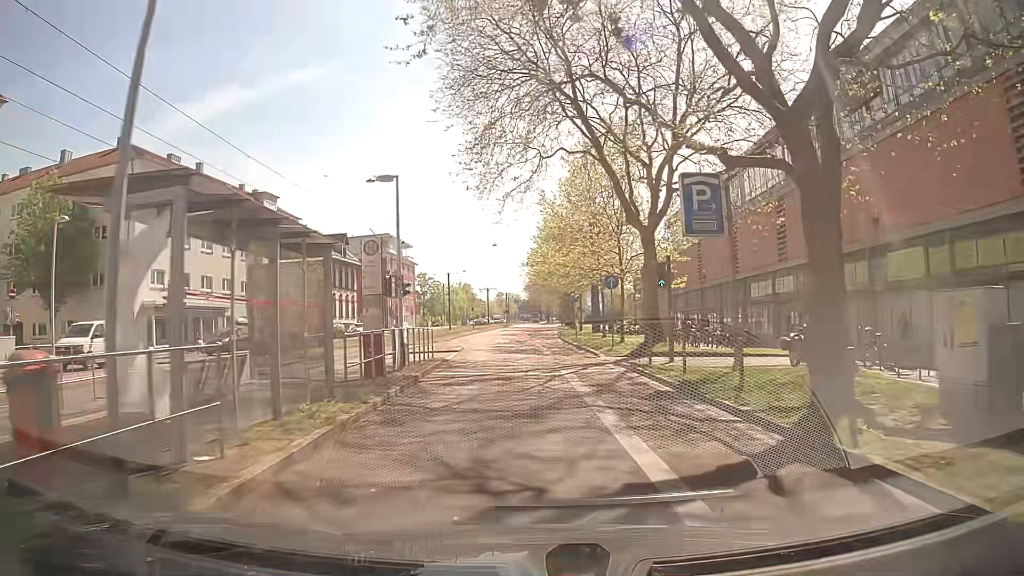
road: secondary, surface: asphalt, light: Day
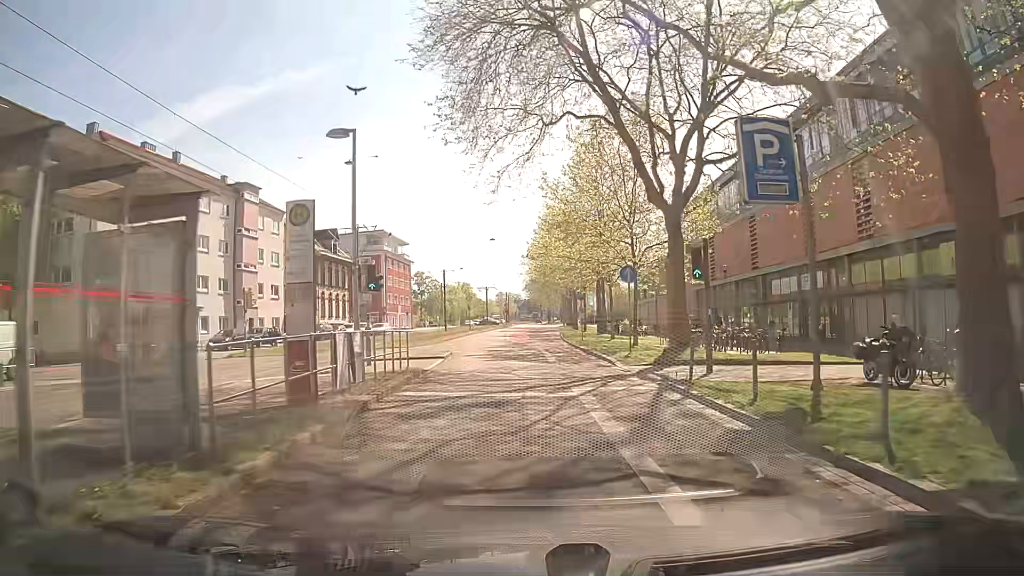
(+0.1, +4.7) m; +1°
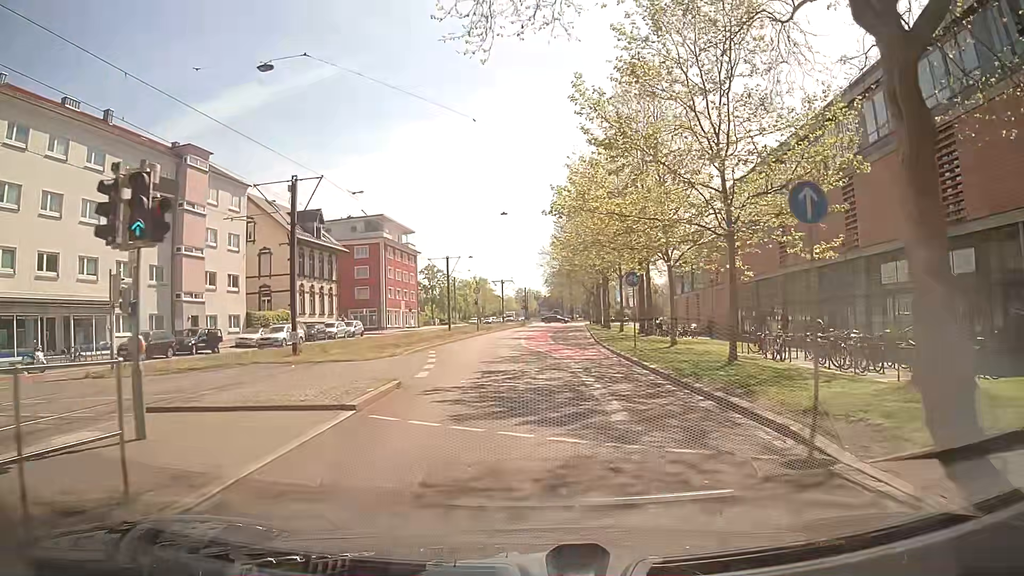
(-0.2, +13.7) m; -2°
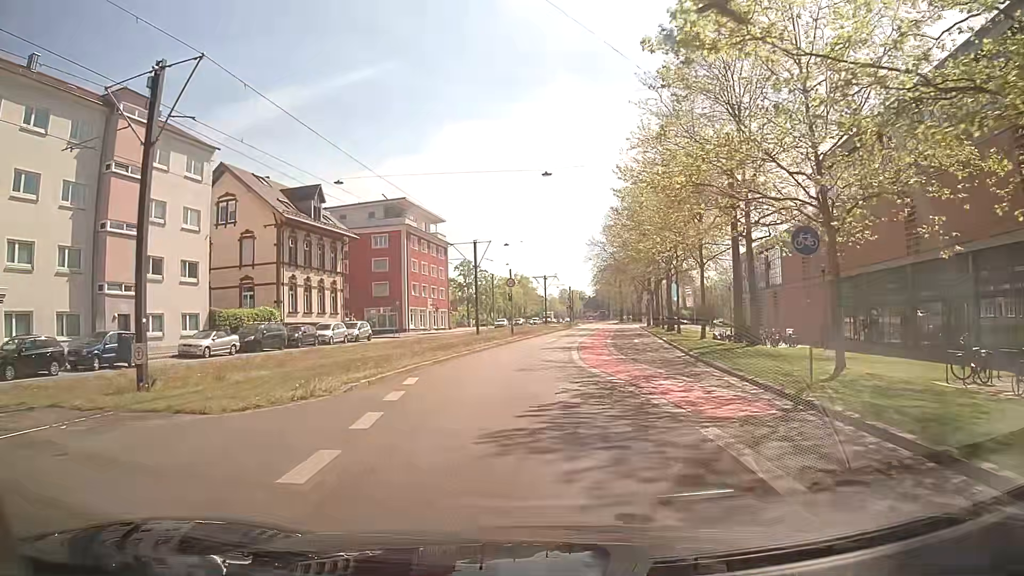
(-0.4, +13.5) m; -4°
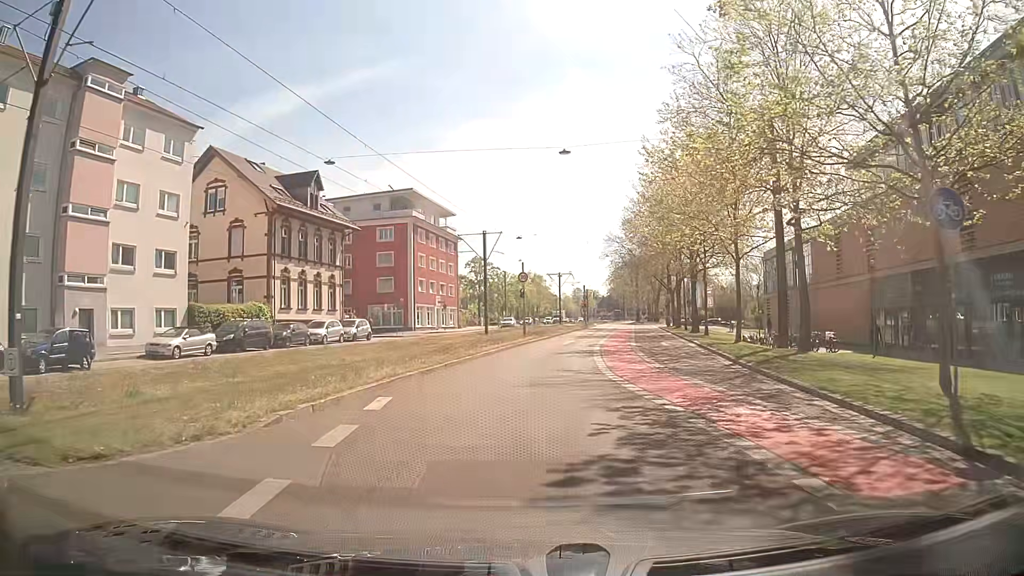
(0.0, +4.5) m; -1°
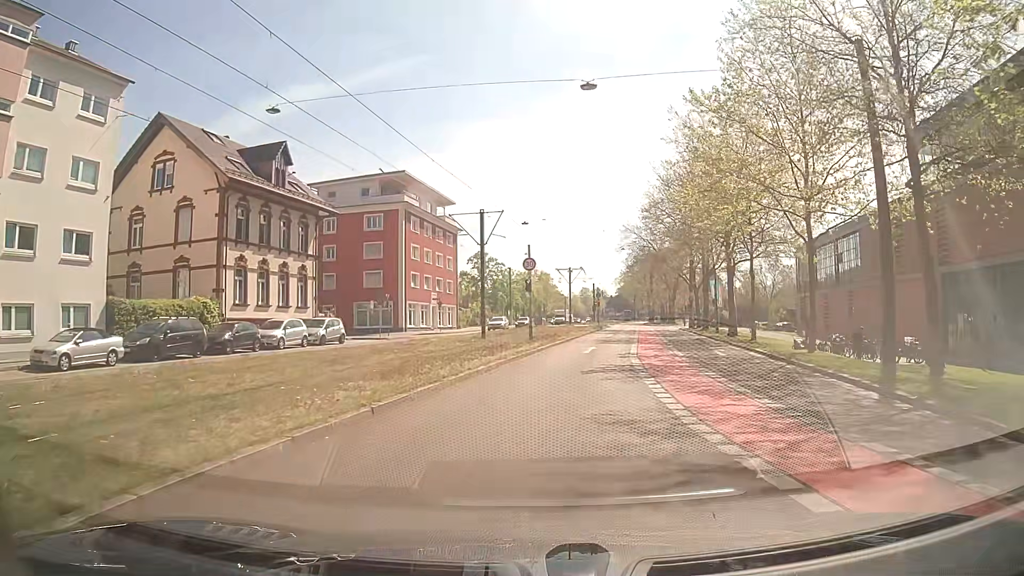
(-0.1, +8.9) m; -1°
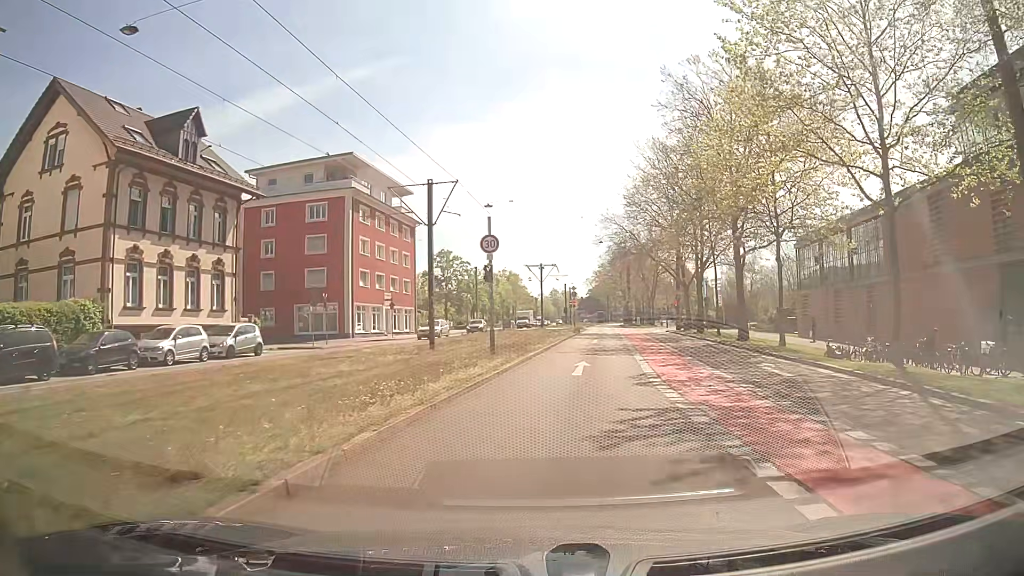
(+0.2, +8.9) m; +3°
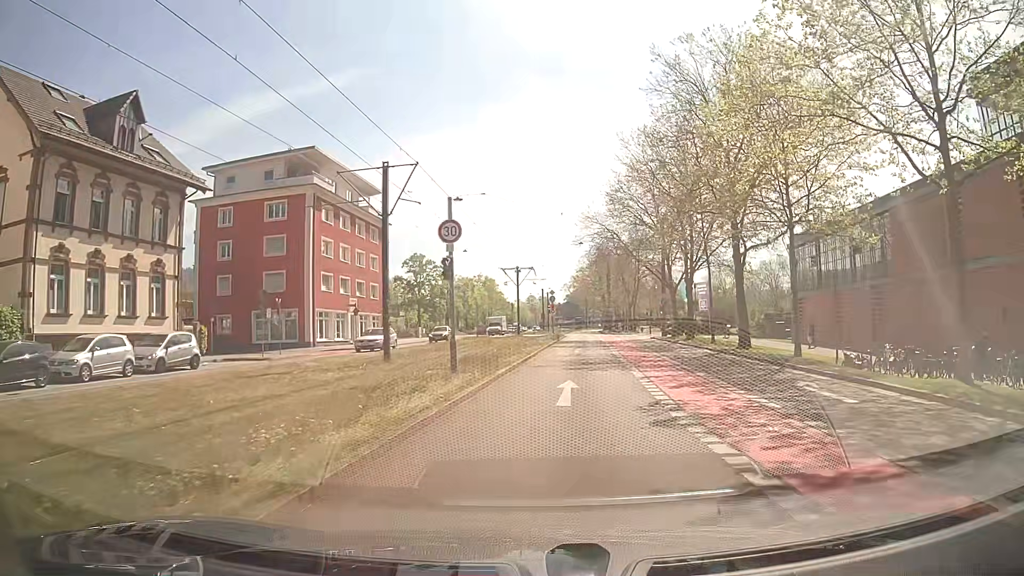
(+0.1, +4.4) m; +2°
(0, +10) (+1, +20) (+1, +30) (+2, +40) (+3, +50) (+3, +60) (+4, +70) (+4, +80) (+5, +90) (+5, +100) m
